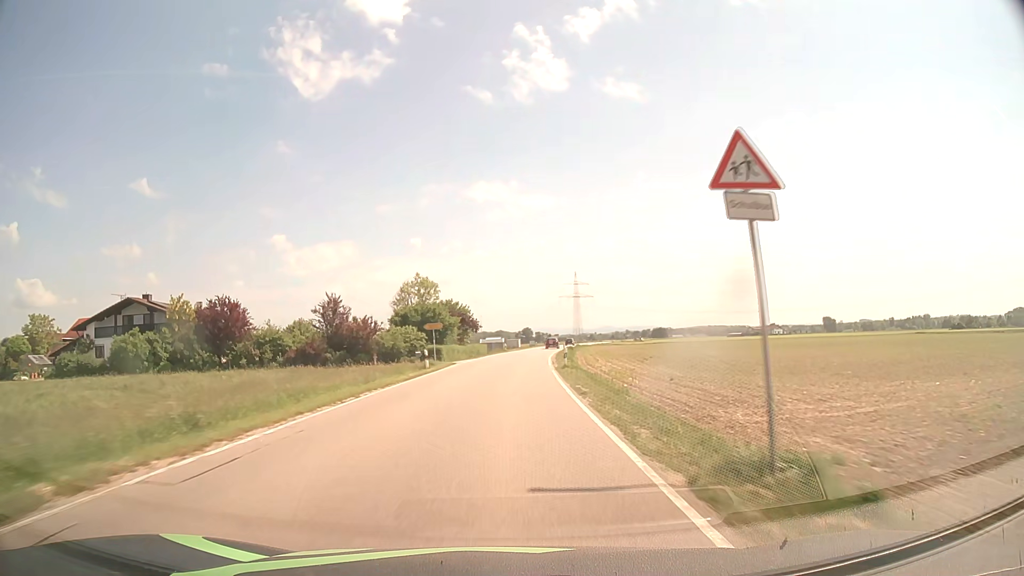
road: secondary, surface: asphalt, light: Day
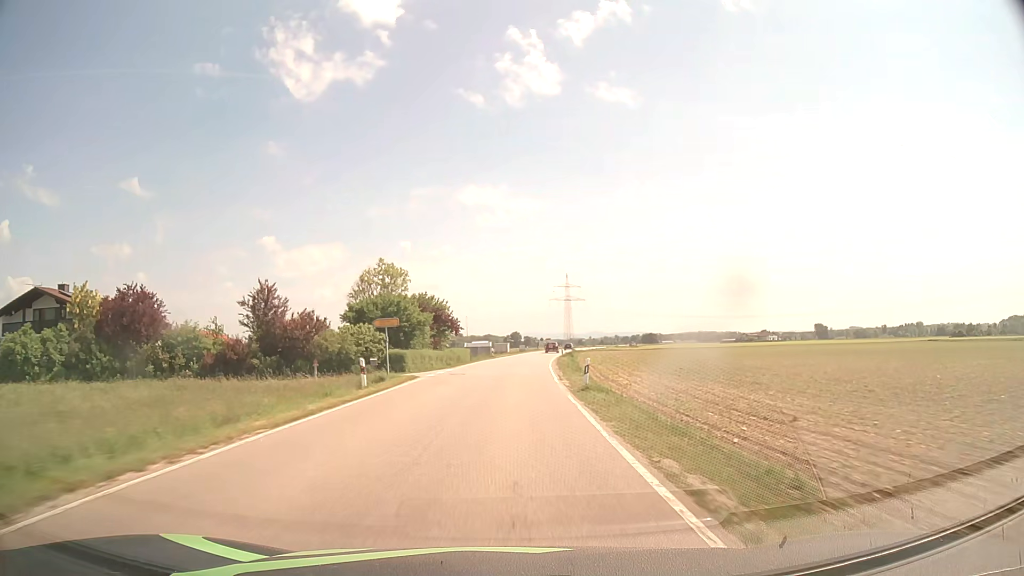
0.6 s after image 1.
(+0.1, +12.5) m; +1°
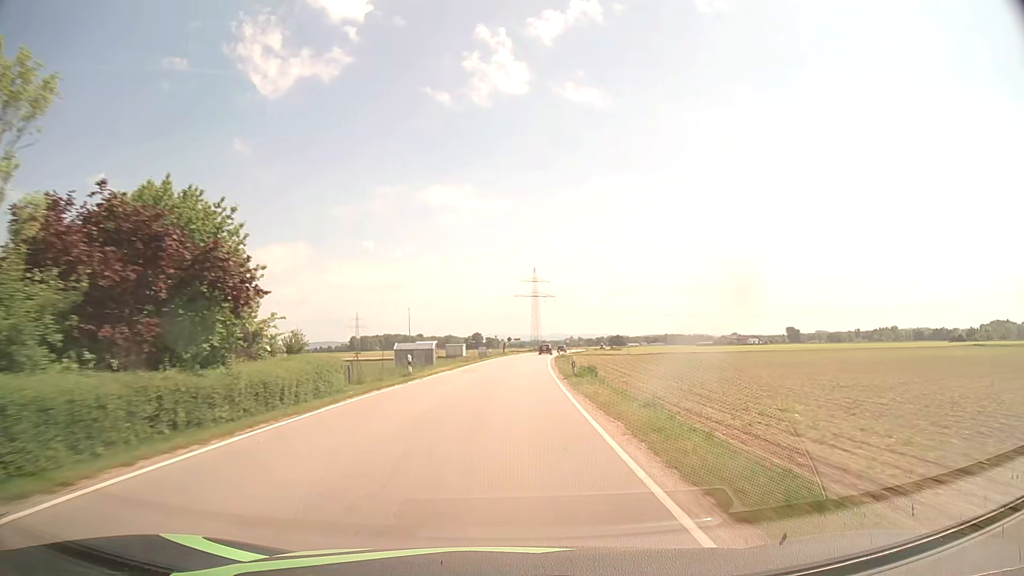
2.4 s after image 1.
(+1.1, +37.4) m; +3°
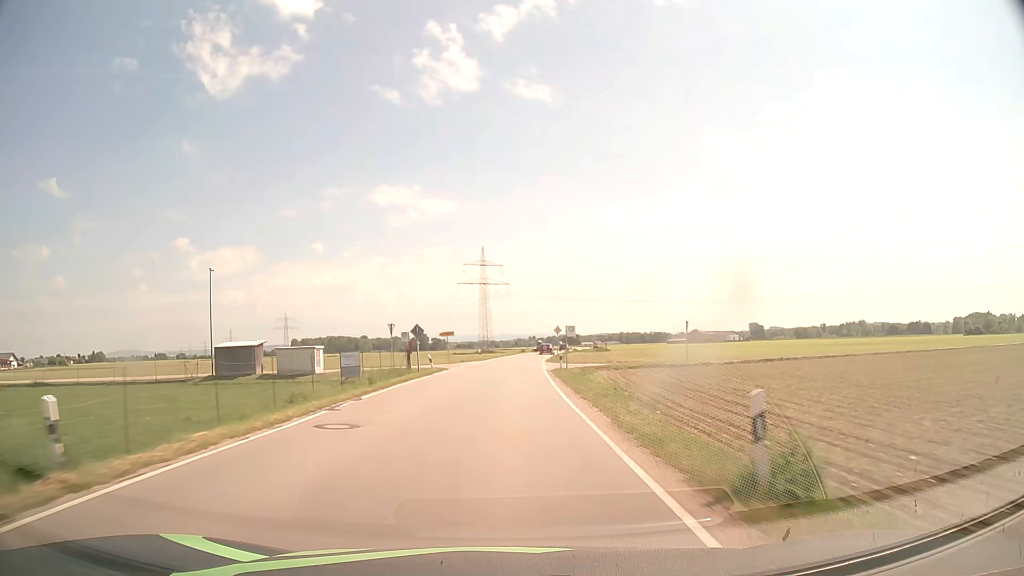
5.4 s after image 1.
(+2.7, +62.5) m; +4°
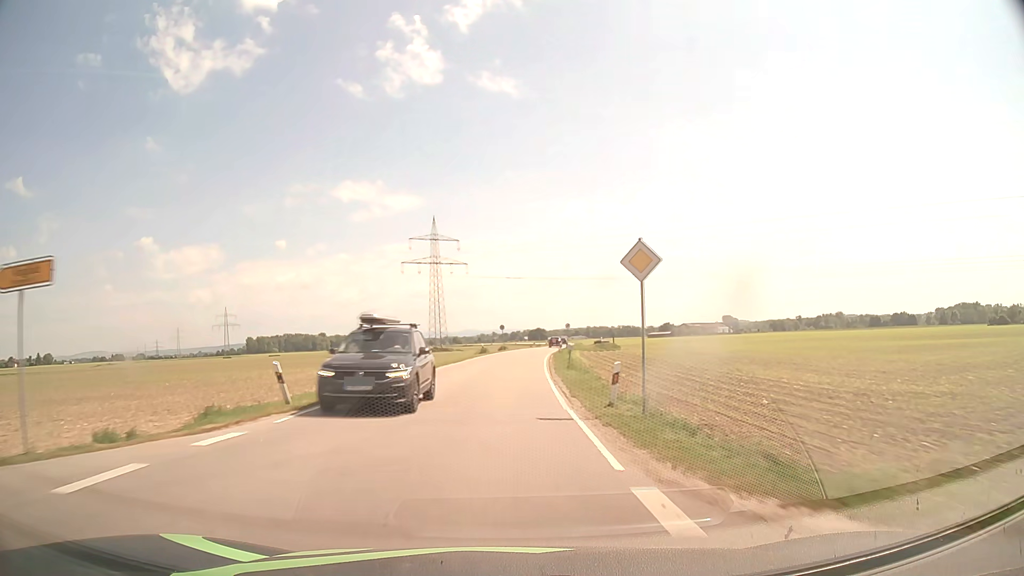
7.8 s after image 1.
(+1.5, +50.1) m; +3°
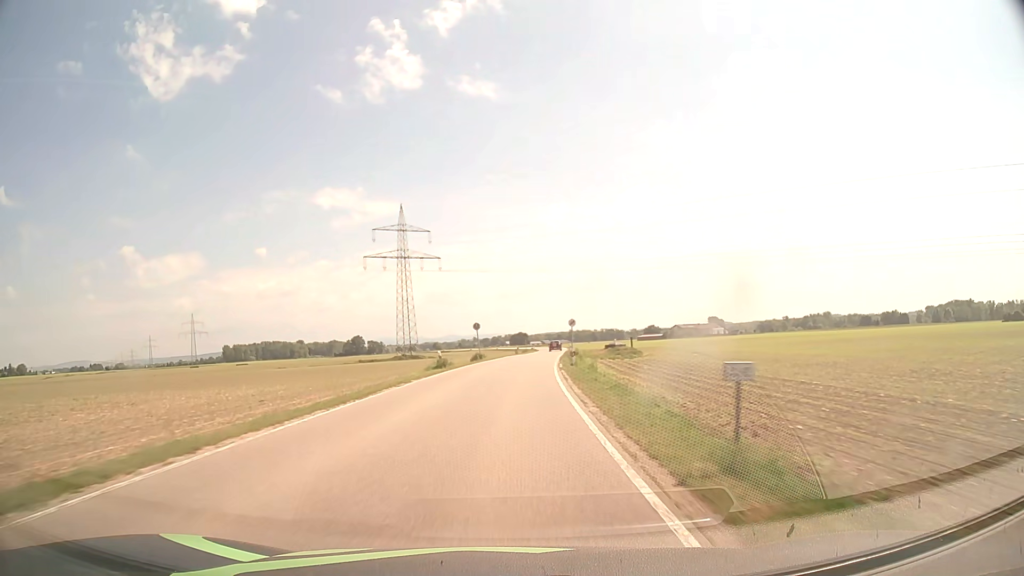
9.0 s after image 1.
(+0.4, +25.1) m; +2°
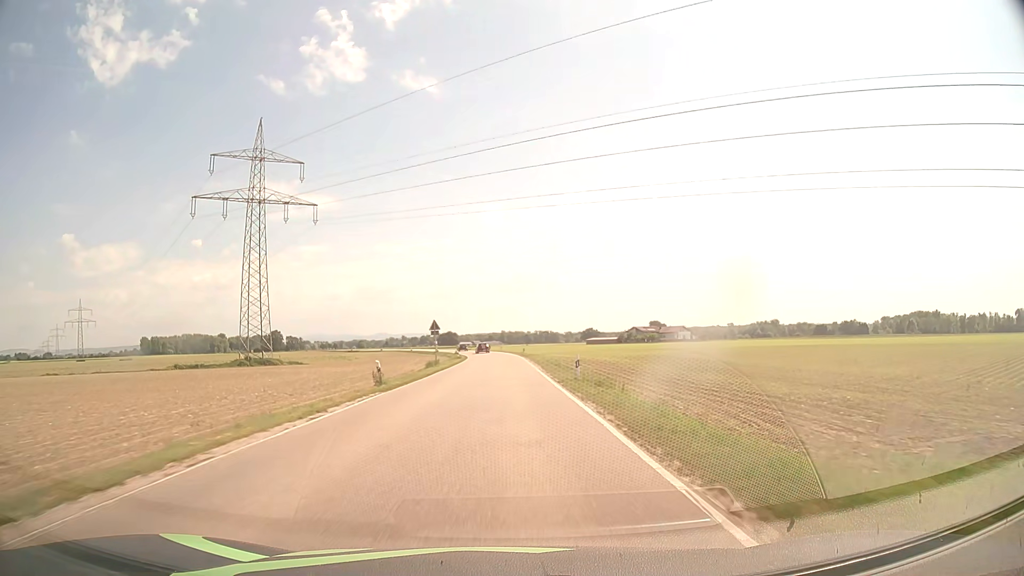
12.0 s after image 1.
(+3.0, +62.6) m; +6°
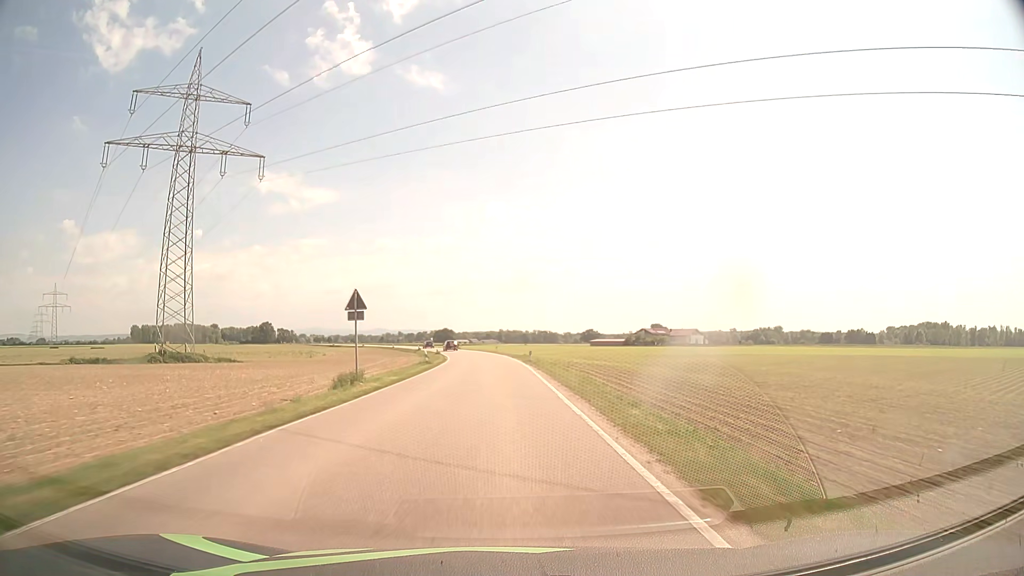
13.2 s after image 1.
(+0.1, +25.1) m; 0°
(0, +10) (0, +20) (0, +30) (0, +40) (-1, +50) (-1, +60) (-2, +70) (-3, +80) (-5, +90) (-6, +100) m
